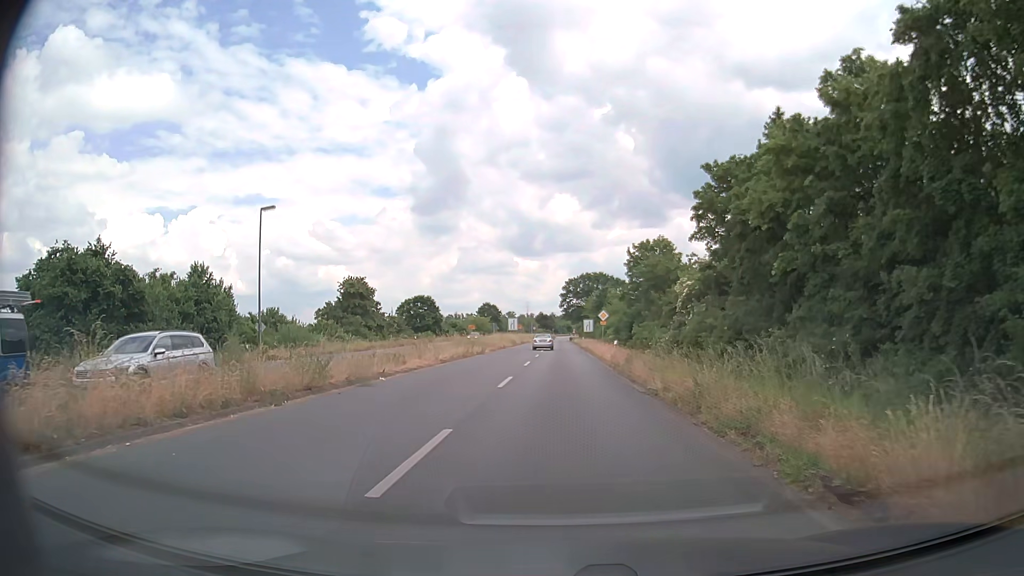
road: primary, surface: asphalt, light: Day
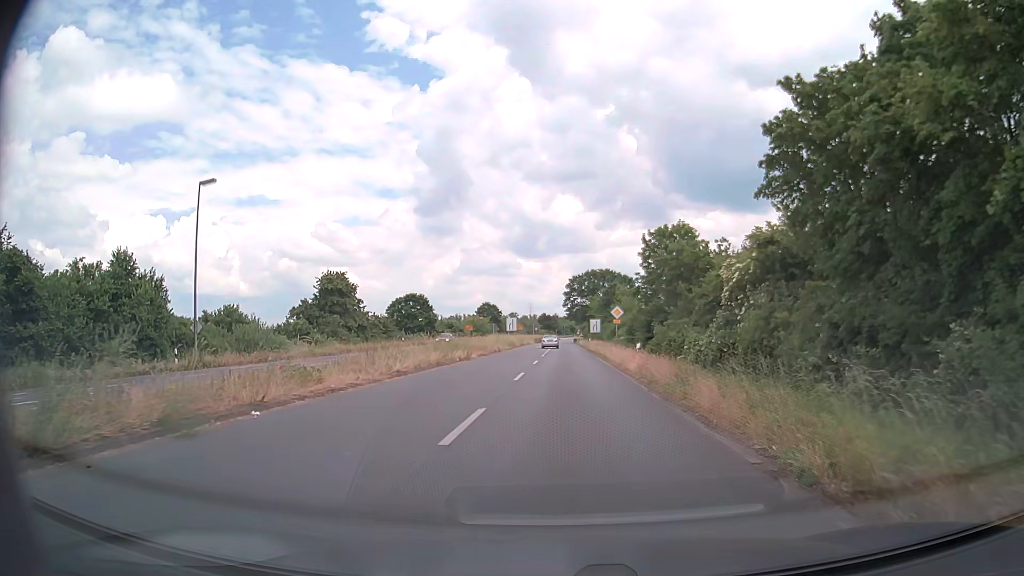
(0.0, +9.3) m; 0°
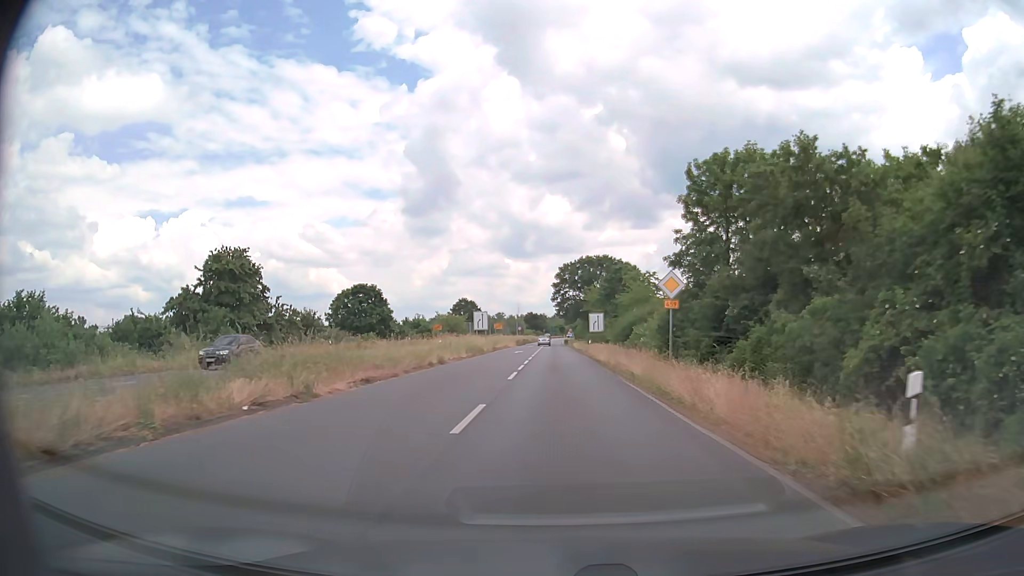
(+0.3, +23.6) m; +1°
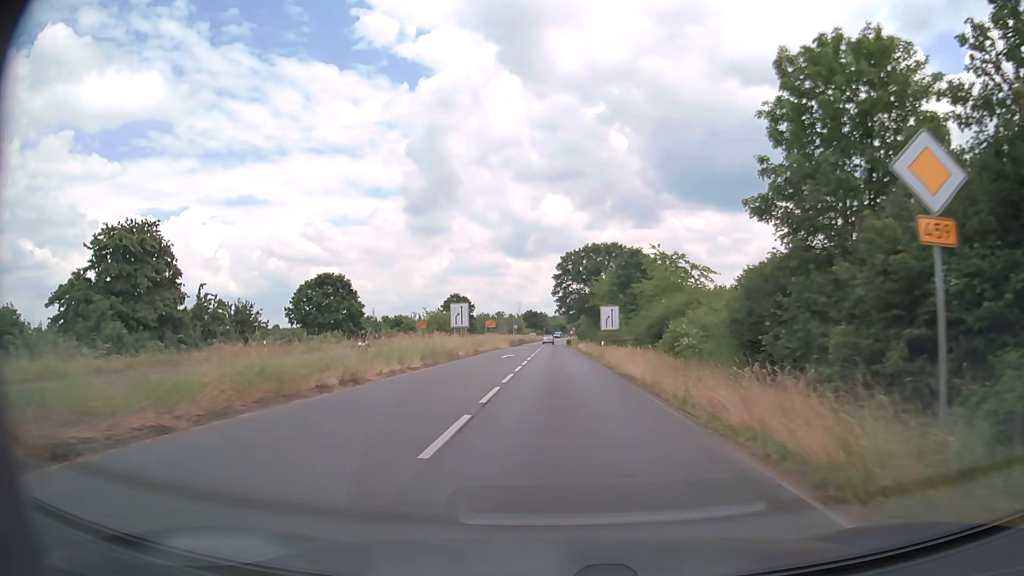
(0.0, +14.2) m; 0°
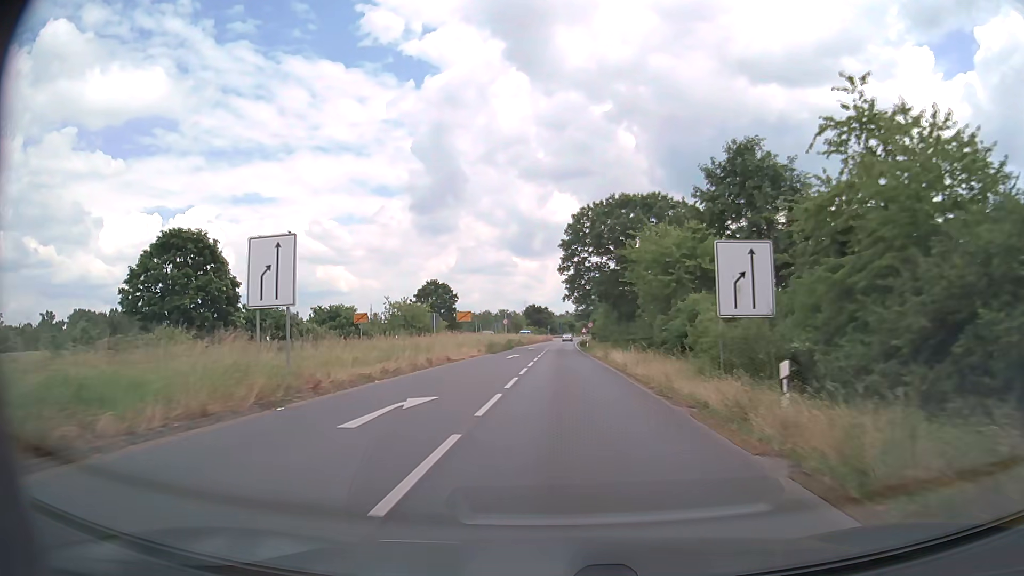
(-0.1, +32.8) m; 0°
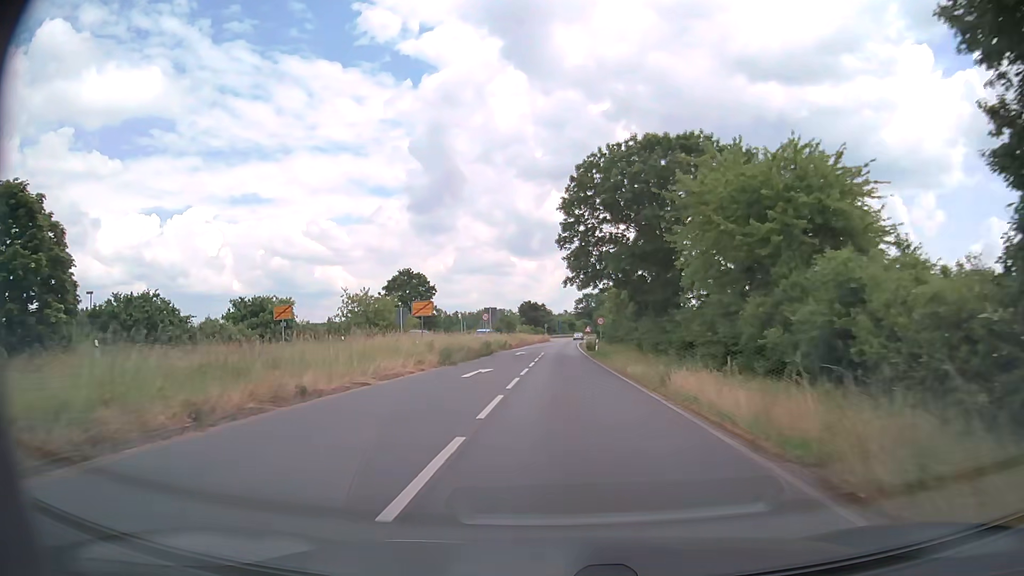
(0.0, +18.4) m; 0°
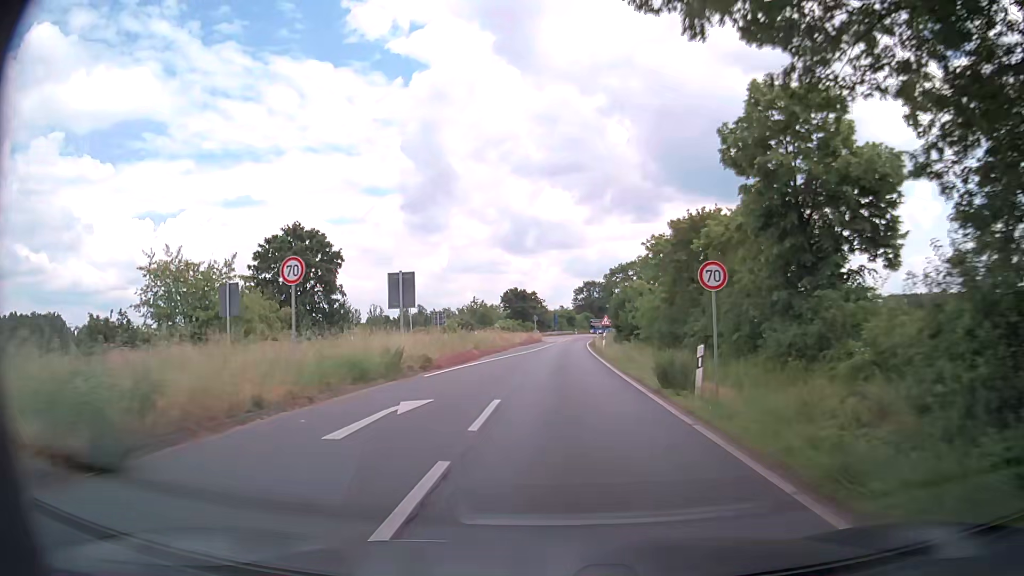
(+0.2, +37.8) m; 0°
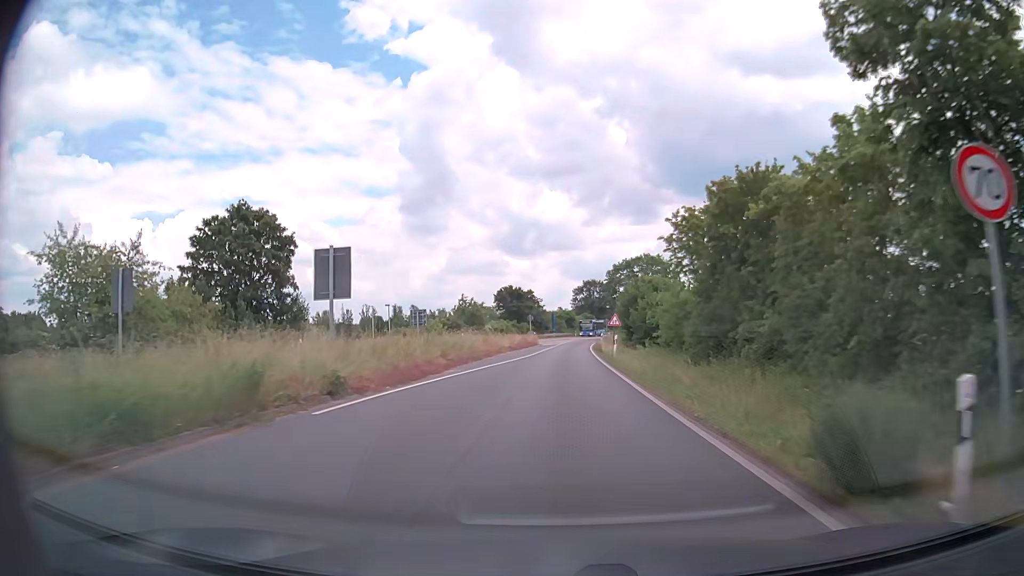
(0.0, +9.4) m; 0°
(0, +10) (0, +20) (0, +30) (+1, +40) (+1, +50) (+2, +60) (+2, +70) (+3, +80) (+4, +90) (+6, +100) m
